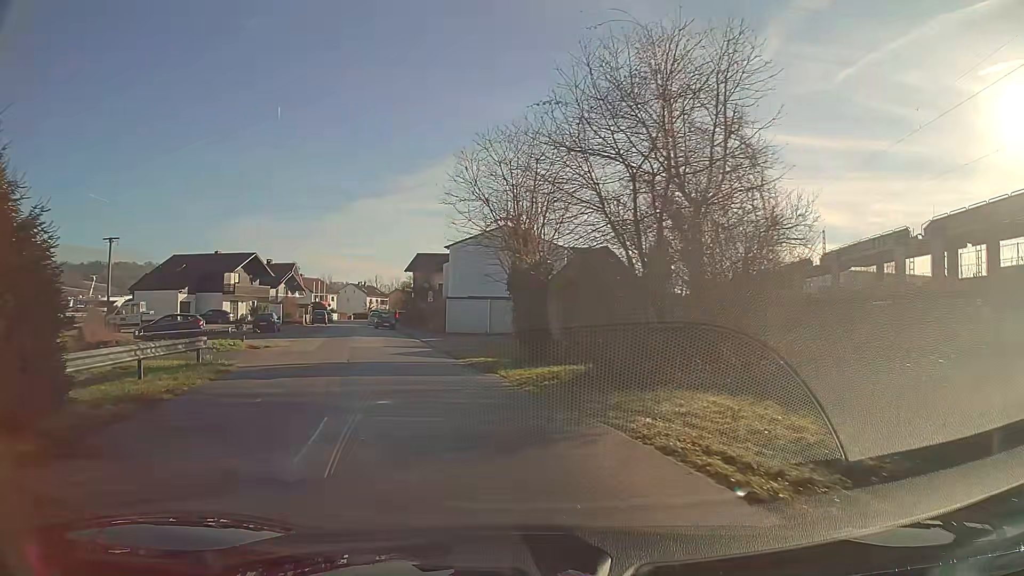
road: residential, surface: asphalt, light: Day
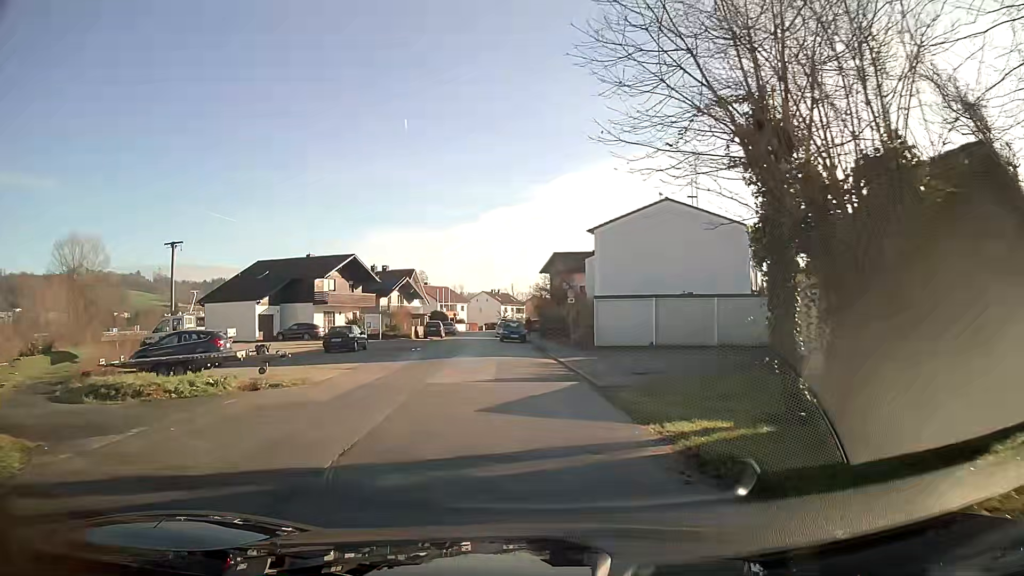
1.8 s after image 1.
(-1.3, +12.9) m; -9°
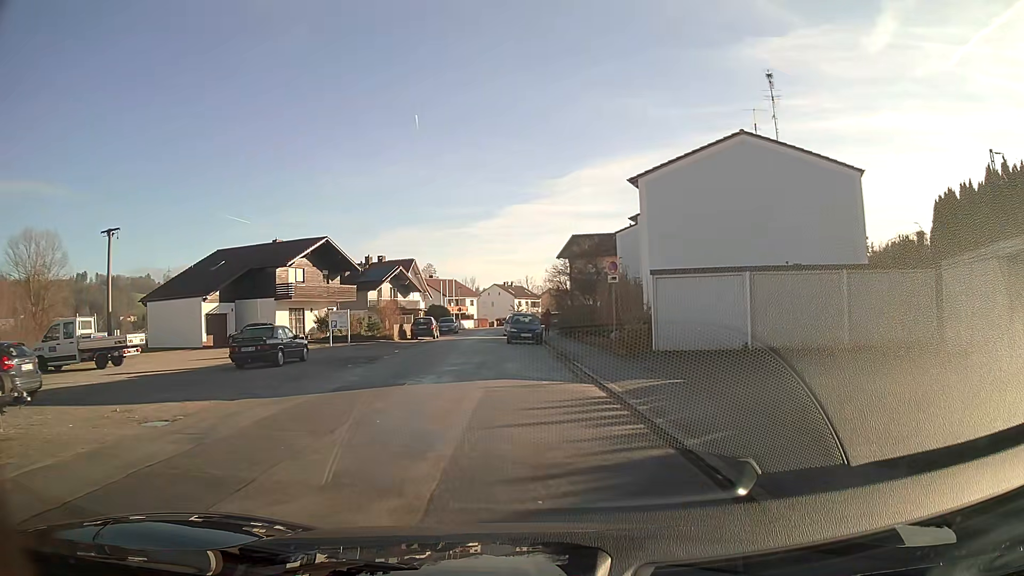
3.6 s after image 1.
(-0.1, +12.3) m; -2°
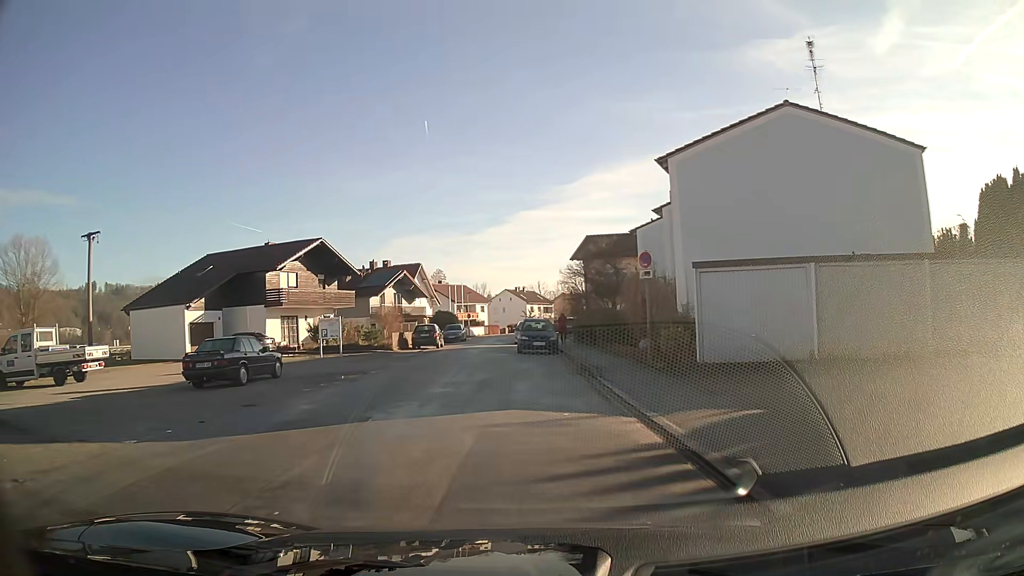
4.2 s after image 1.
(-0.1, +4.0) m; -2°
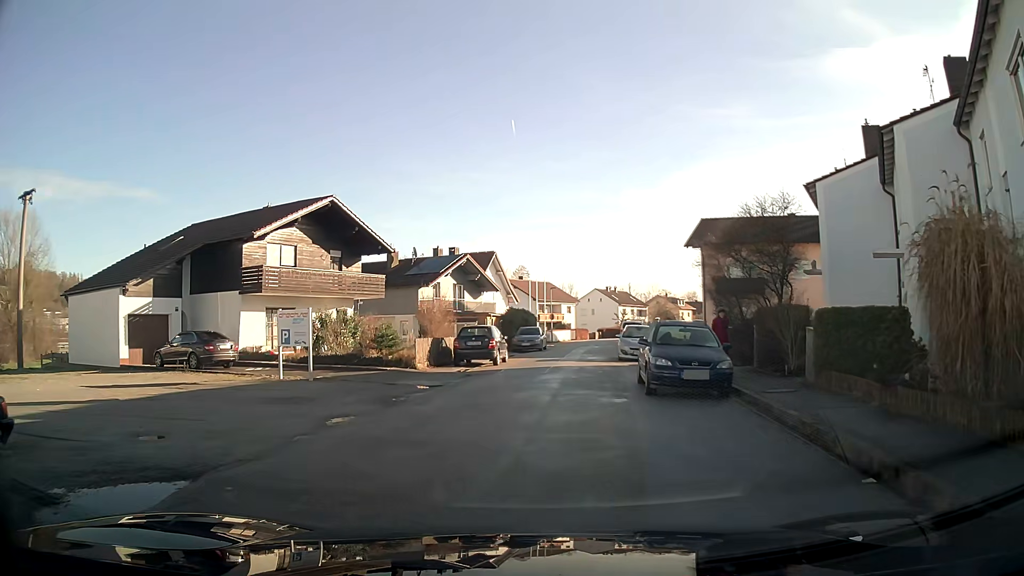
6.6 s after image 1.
(-1.0, +15.3) m; -7°
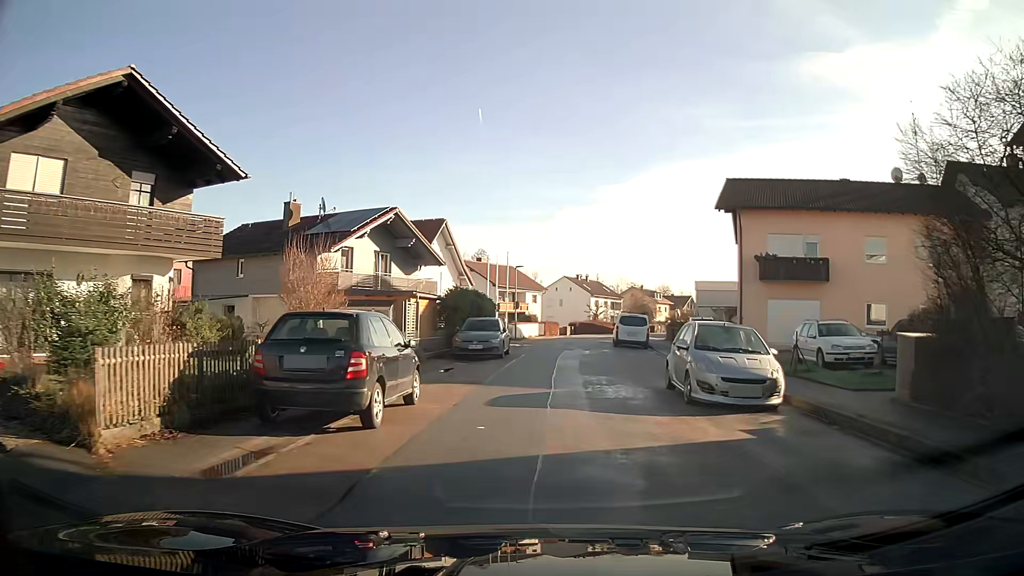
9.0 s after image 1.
(+0.3, +16.1) m; +5°
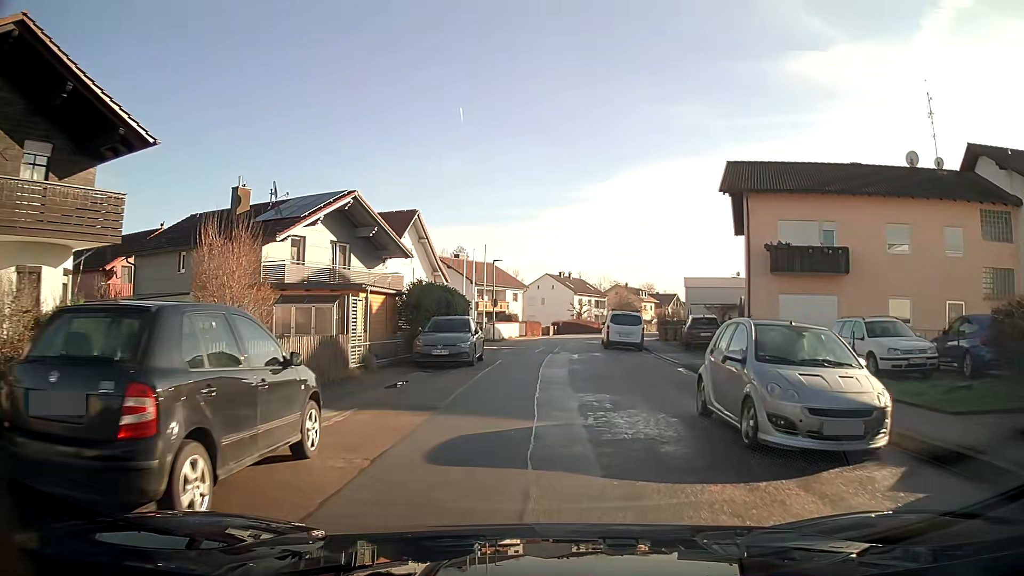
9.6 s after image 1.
(+0.1, +4.3) m; +1°
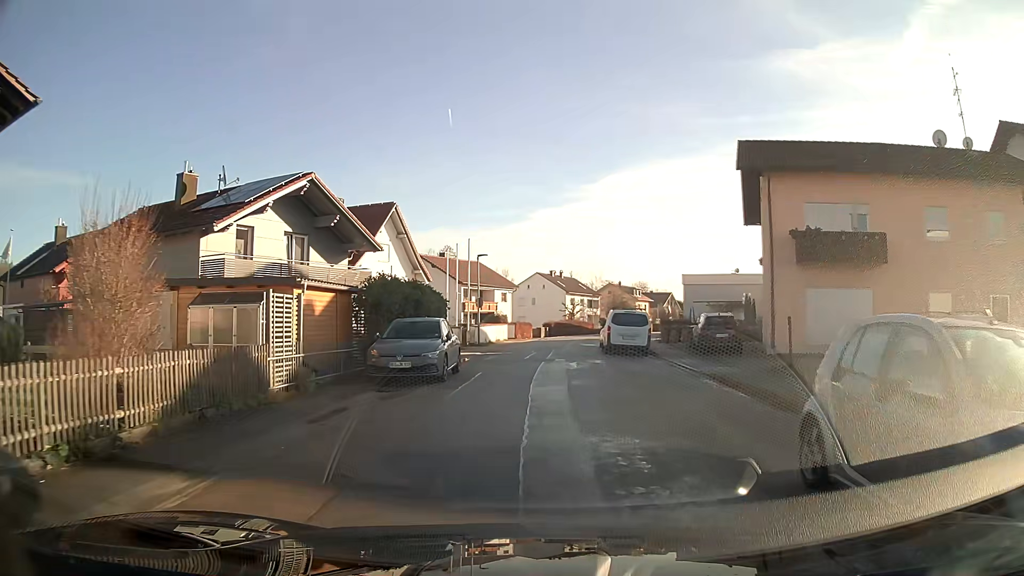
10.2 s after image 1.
(0.0, +4.4) m; 0°
